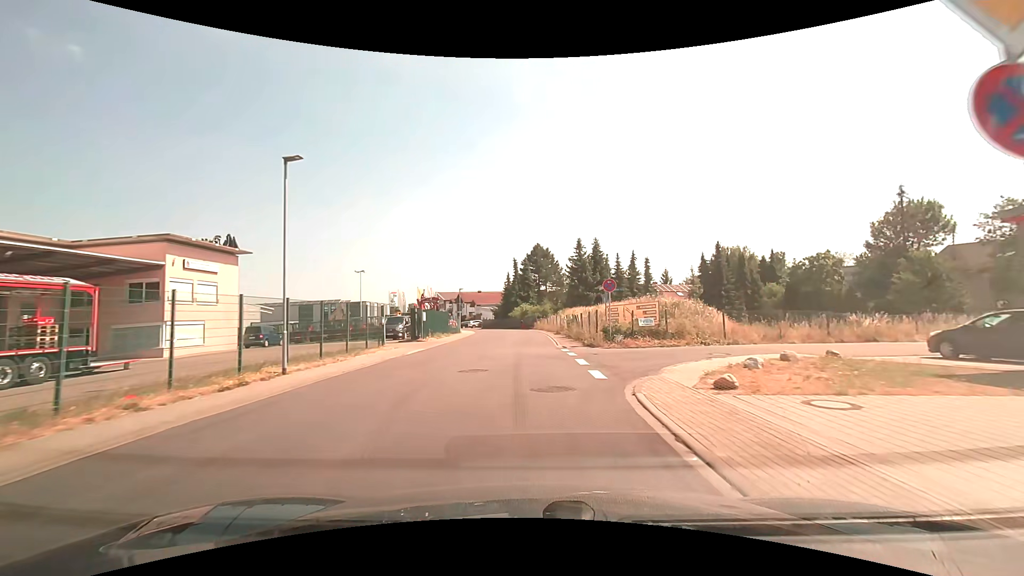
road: unclassified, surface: asphalt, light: Day
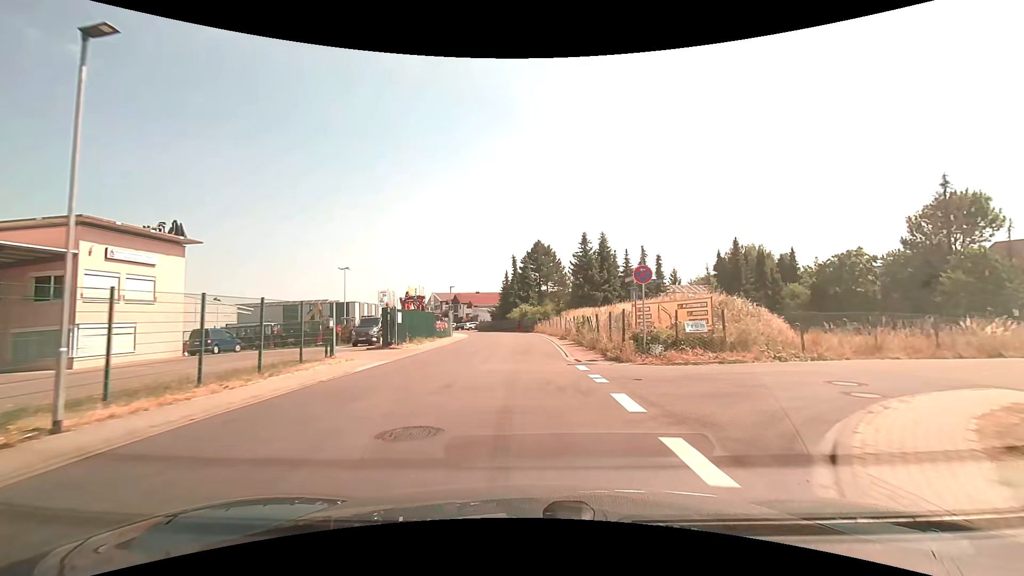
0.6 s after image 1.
(0.0, +6.6) m; 0°
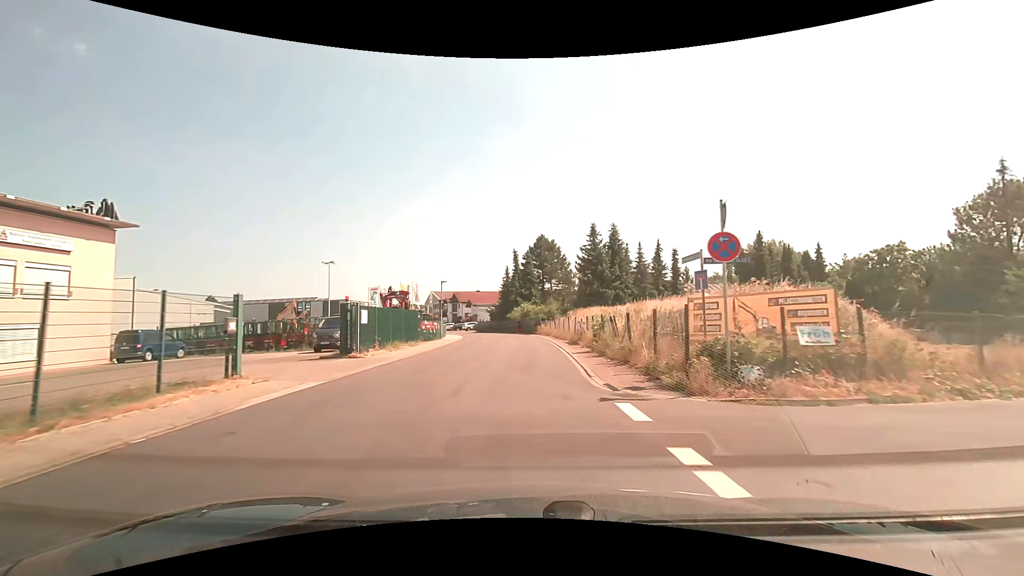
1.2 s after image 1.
(0.0, +6.4) m; 0°
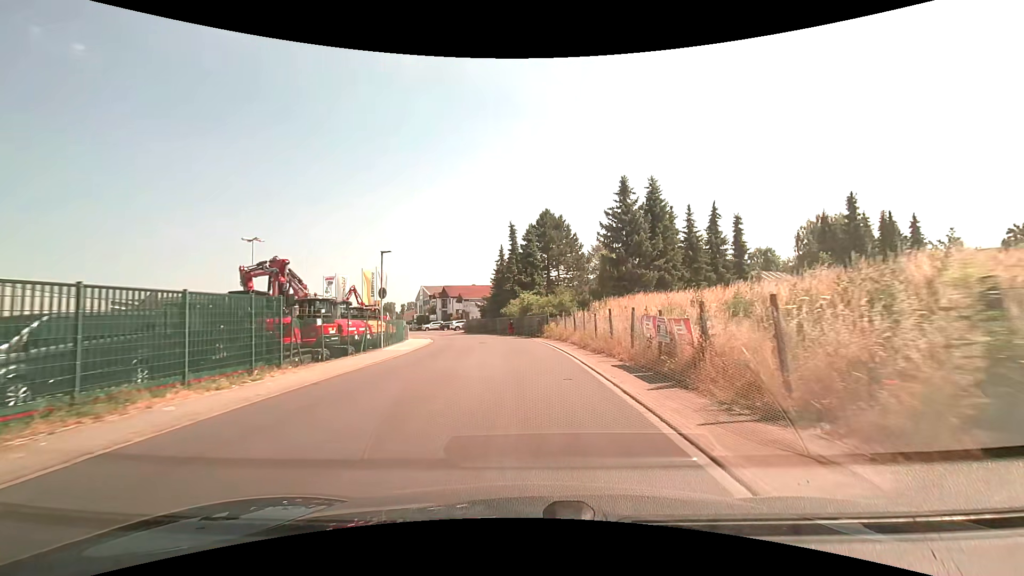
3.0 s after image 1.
(+0.1, +18.1) m; 0°
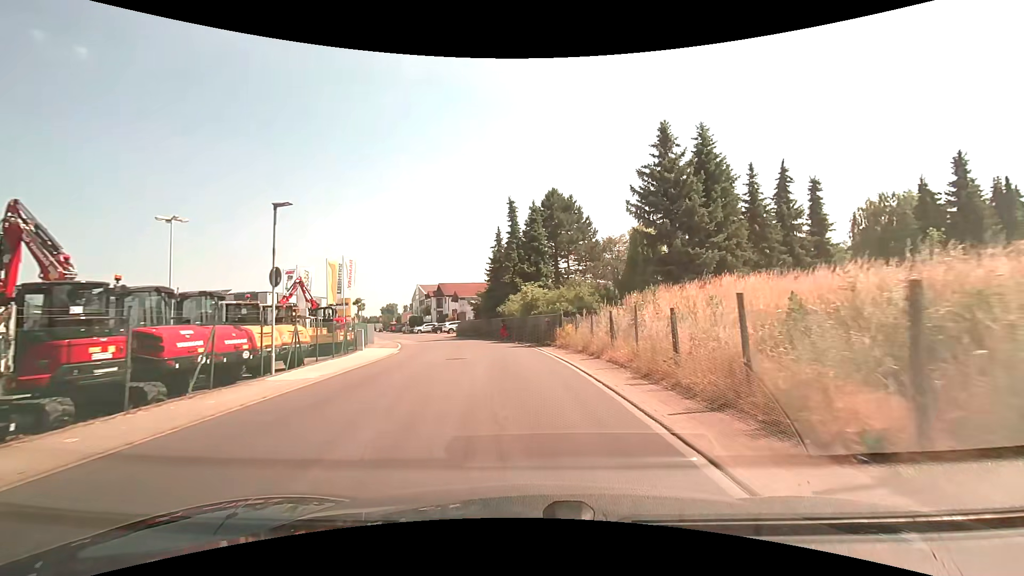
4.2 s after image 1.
(0.0, +11.2) m; 0°
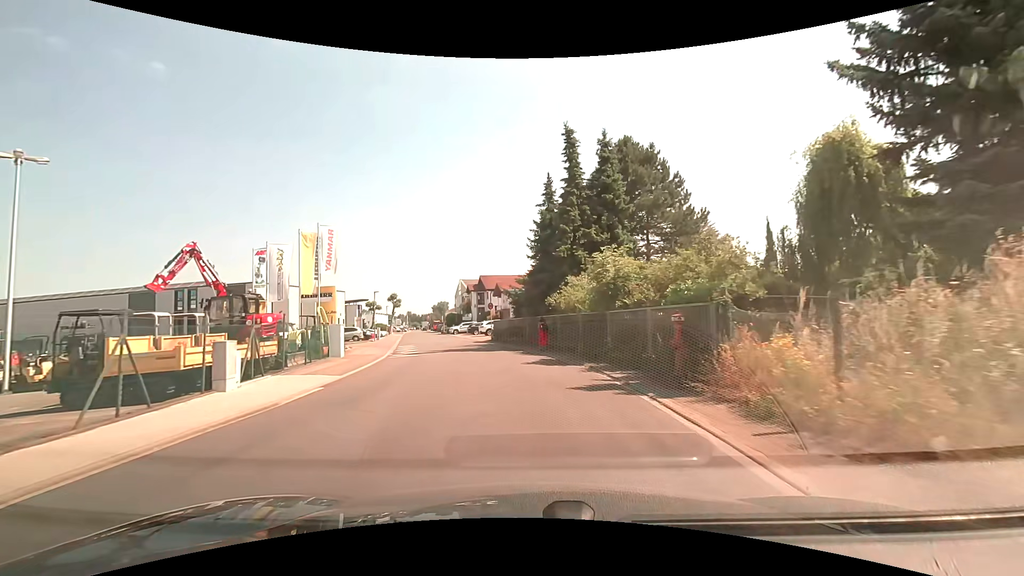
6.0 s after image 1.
(-0.8, +16.0) m; -6°
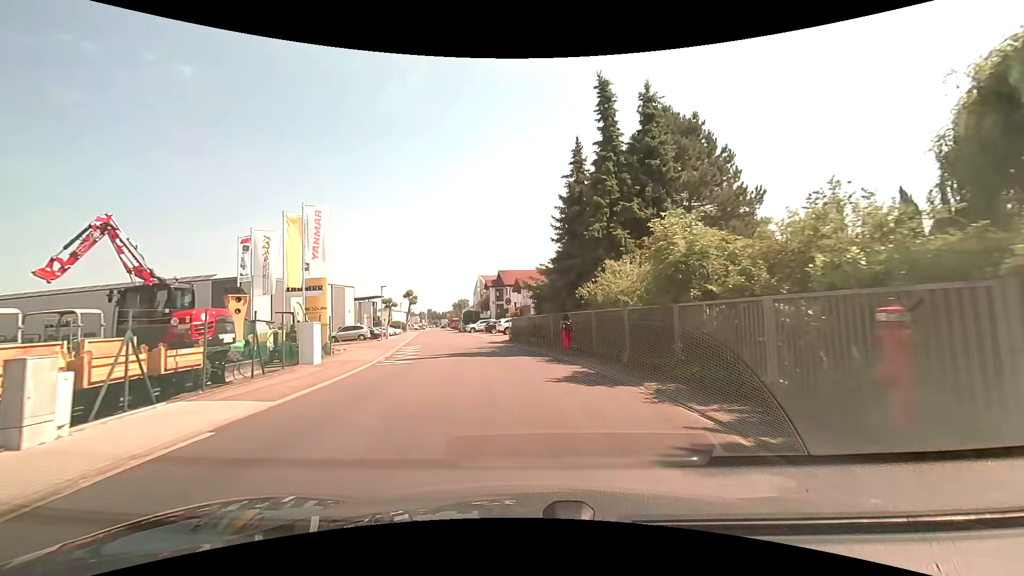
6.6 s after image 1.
(-0.1, +5.2) m; -2°
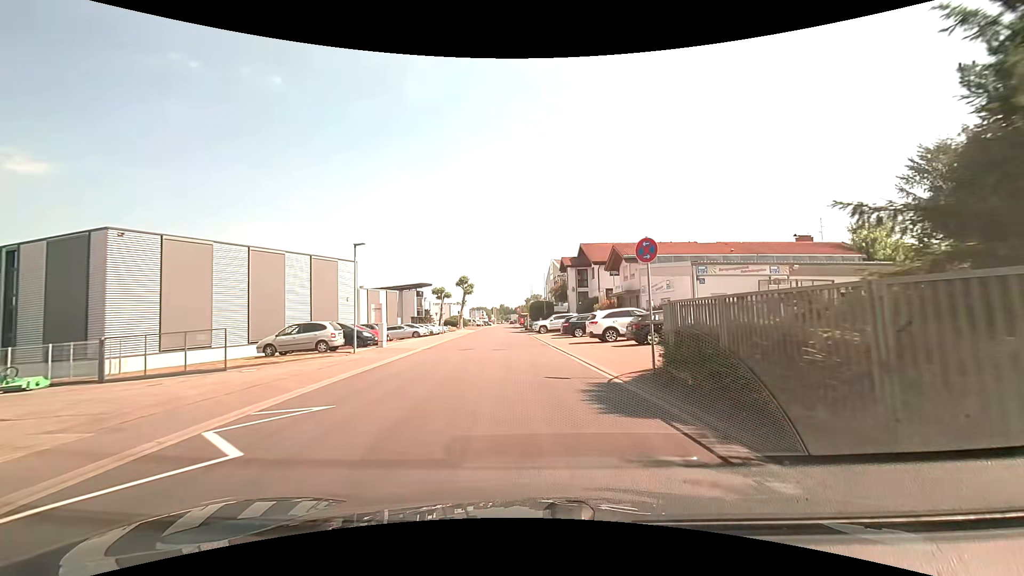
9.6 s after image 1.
(-2.3, +25.3) m; -9°
(0, +10) (0, +20) (-1, +30) (-1, +40) (-1, +50) (-1, +60) (-2, +70) (-2, +80) (-2, +90) (-3, +100) m
